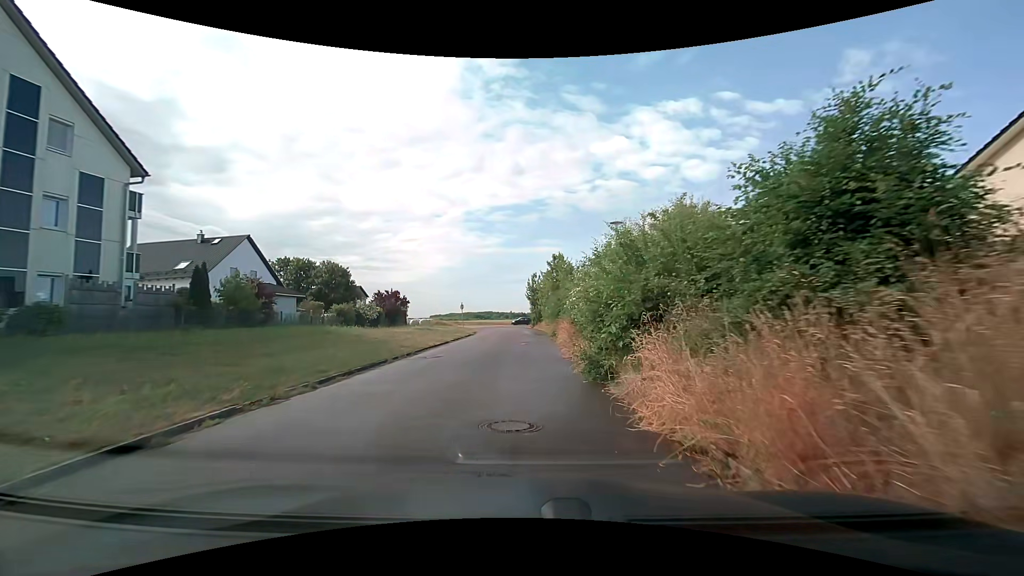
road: residential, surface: asphalt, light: Day
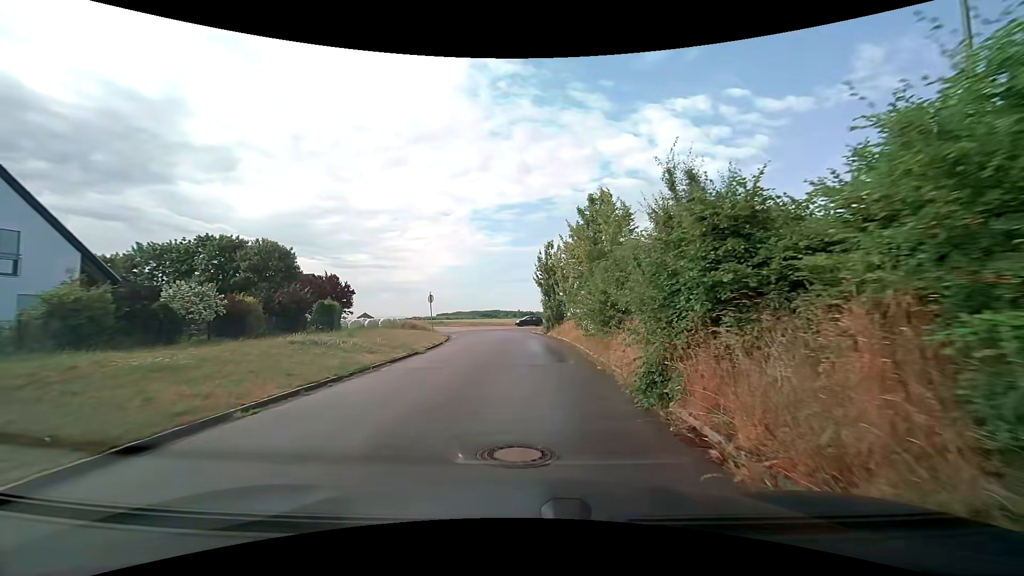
(-0.1, +22.5) m; 0°
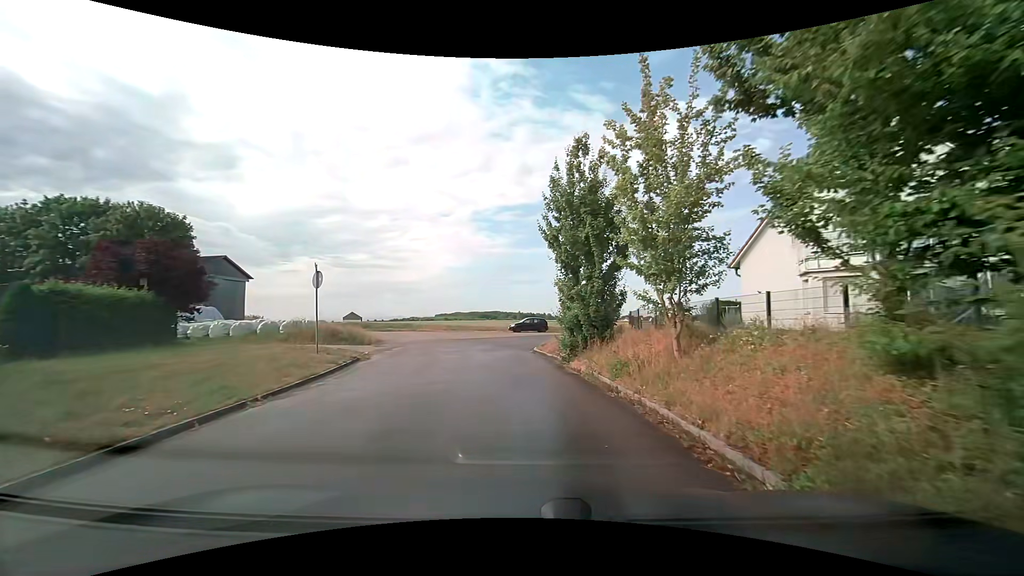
(-0.2, +19.2) m; -1°
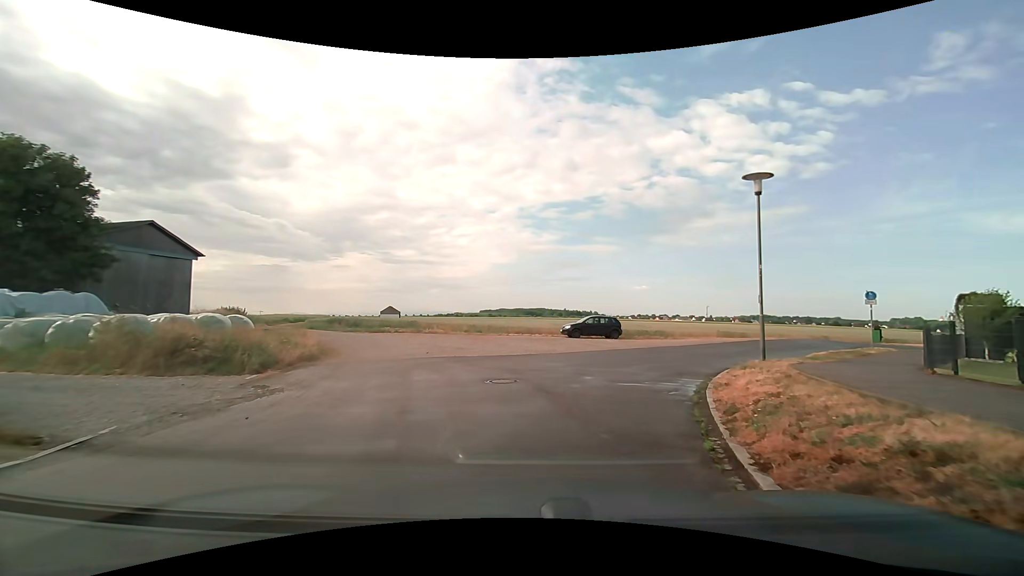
(-0.9, +16.3) m; -5°
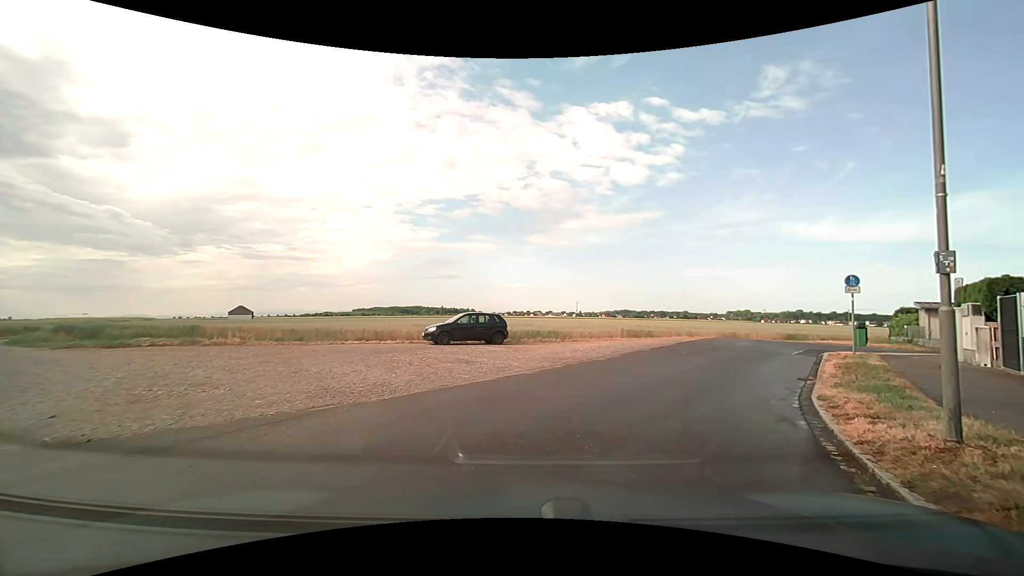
(+0.8, +9.6) m; +14°
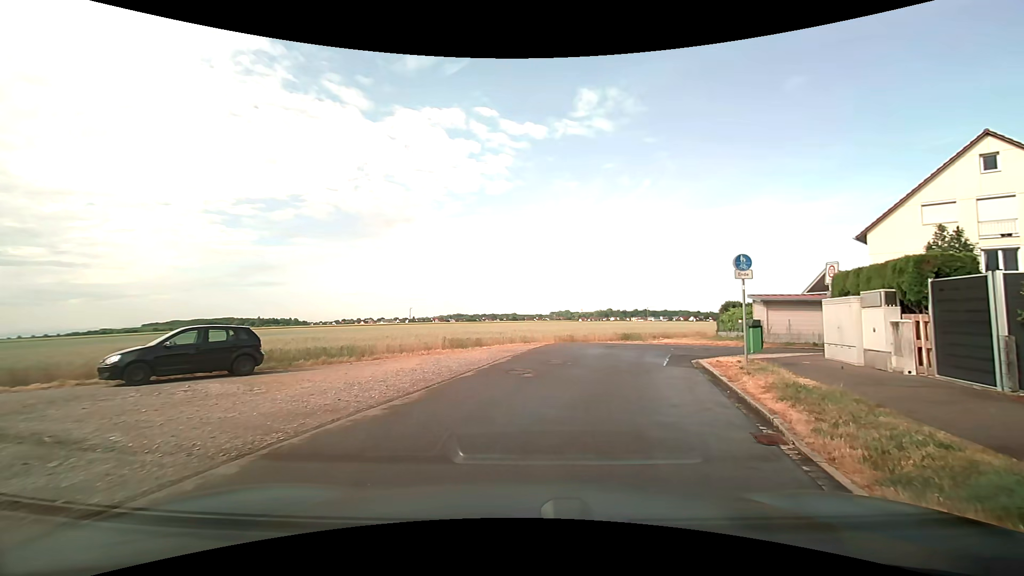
(+1.1, +7.0) m; +20°
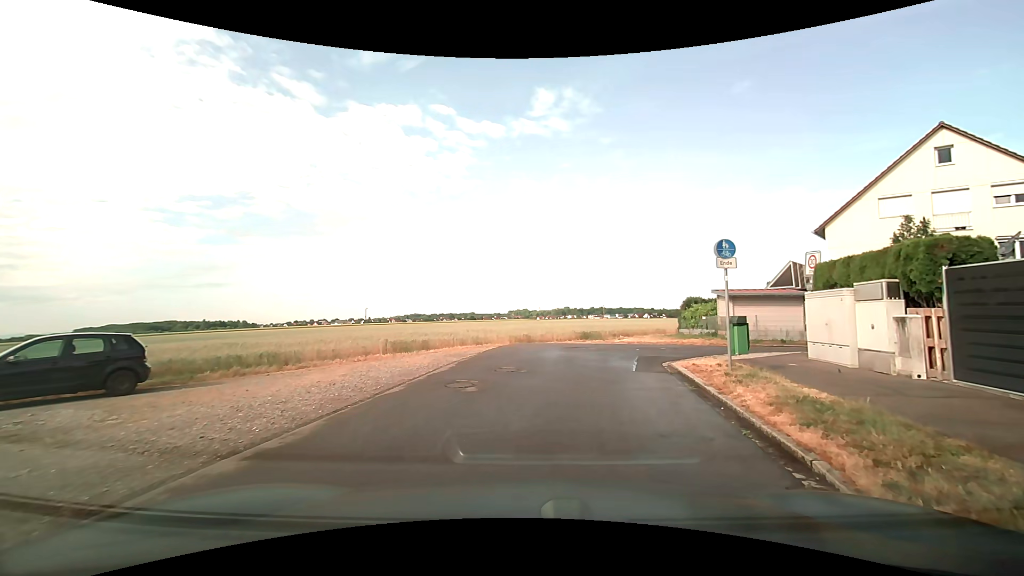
(0.0, +2.1) m; +4°
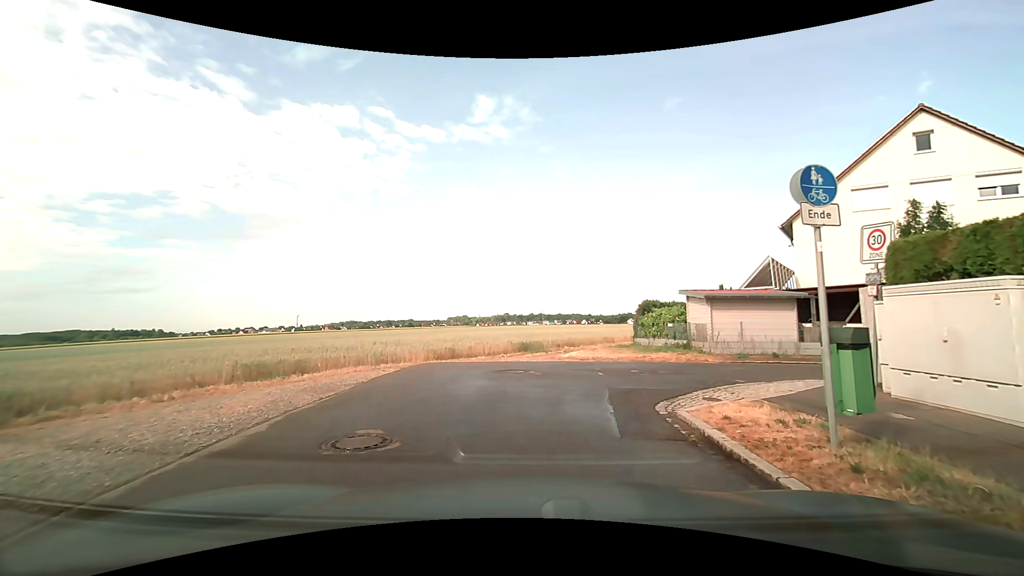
(+0.4, +5.7) m; +6°
